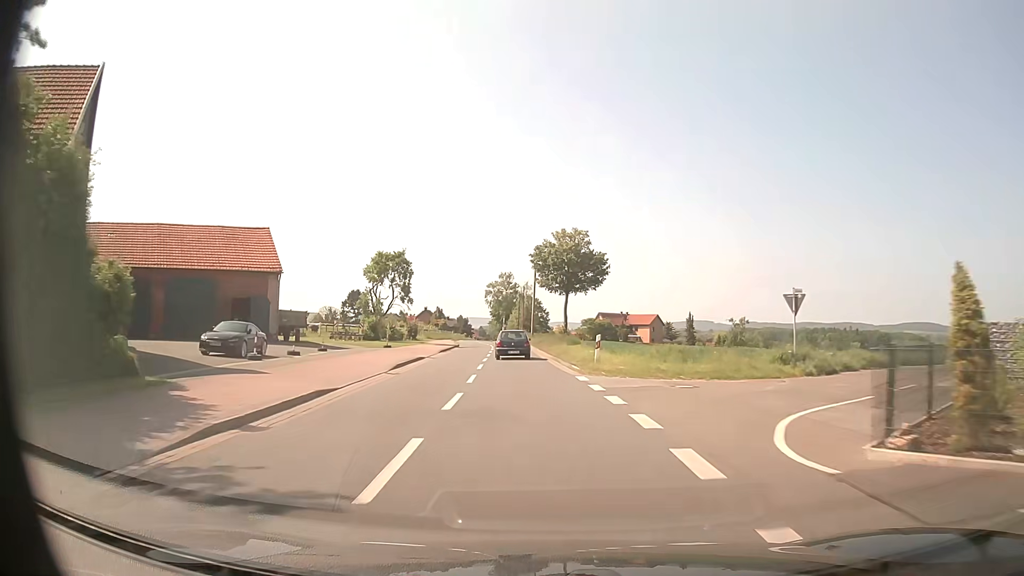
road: tertiary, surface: asphalt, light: Day
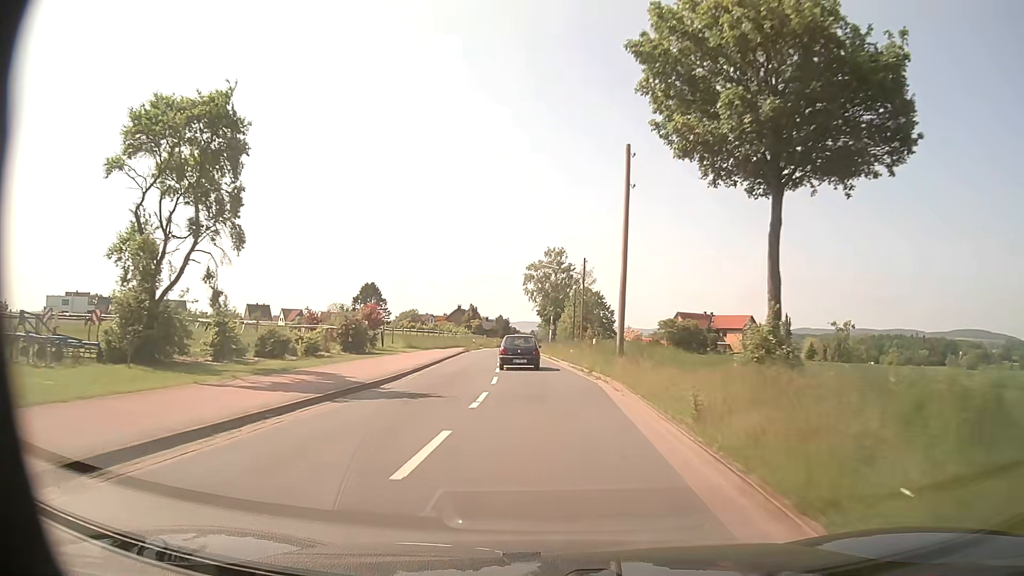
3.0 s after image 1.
(-1.7, +41.6) m; -4°
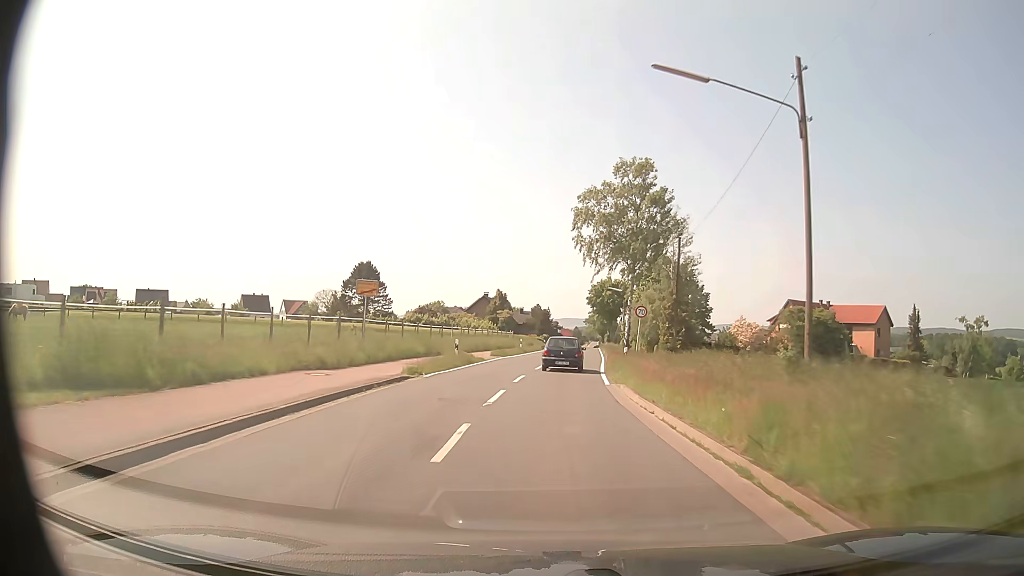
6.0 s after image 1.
(-1.6, +42.3) m; -3°
(0, +10) (0, +20) (+1, +30) (+2, +40) (+3, +50) (+3, +60) (+4, +70) (+5, +80) (+6, +90) (+7, +100) m
